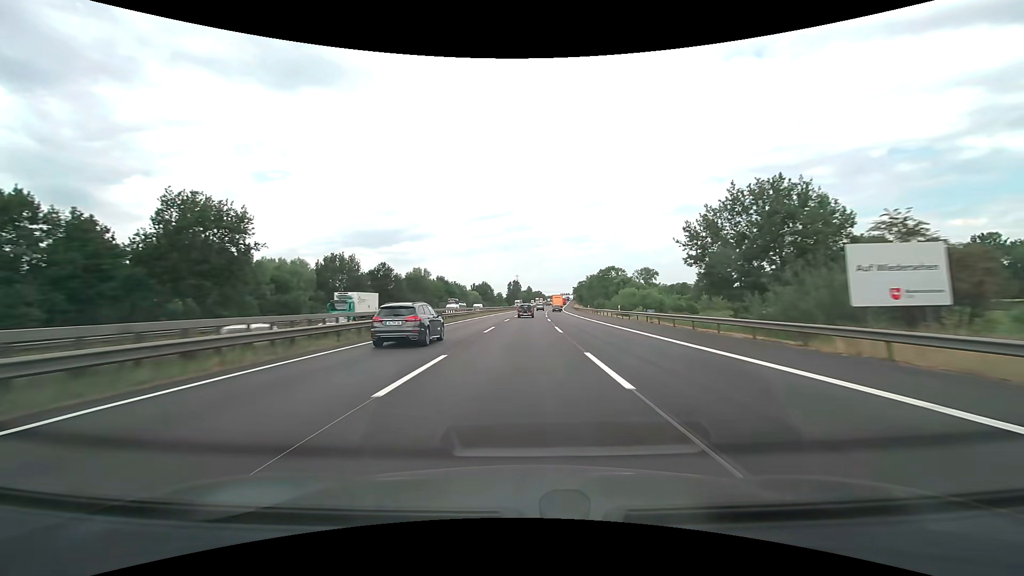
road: motorway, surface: asphalt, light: Day
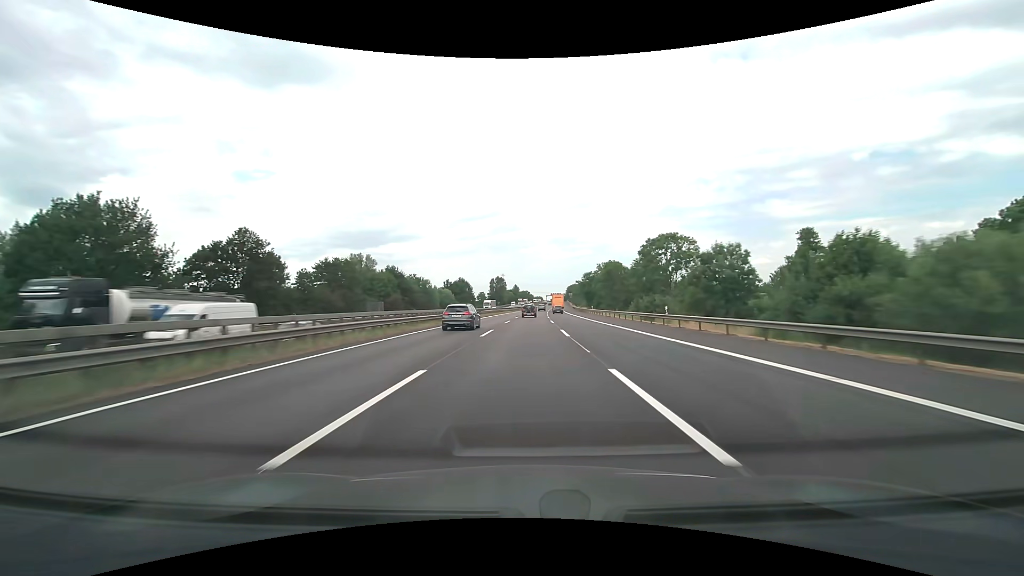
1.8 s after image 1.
(+0.7, +57.3) m; +1°
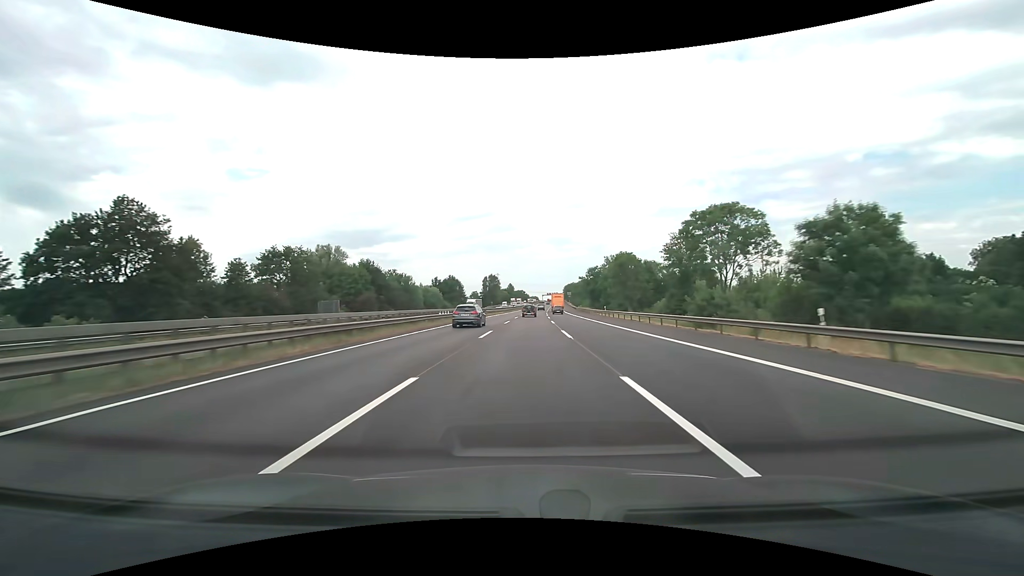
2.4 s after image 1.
(+0.1, +19.2) m; +1°
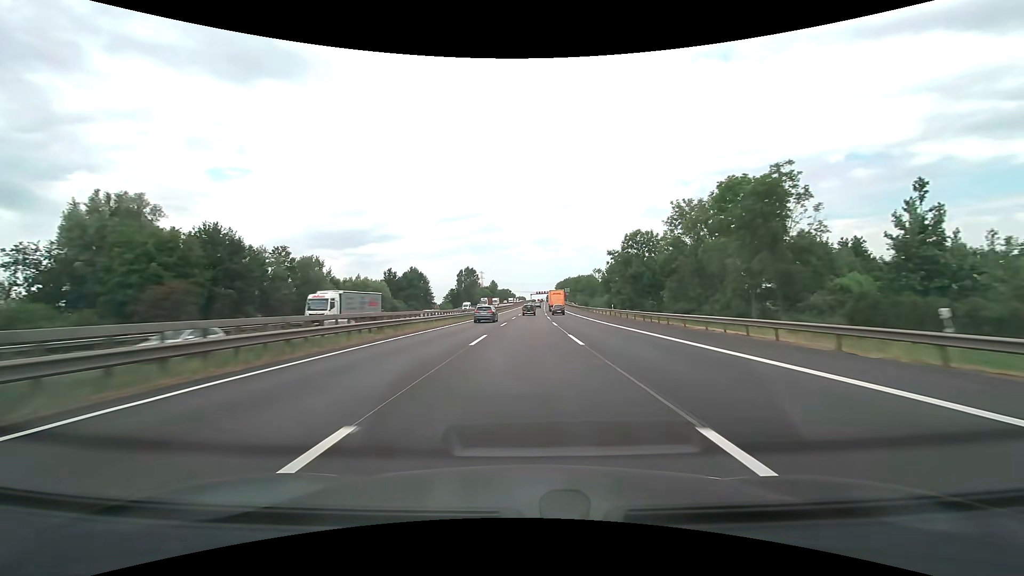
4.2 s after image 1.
(+0.8, +57.8) m; +1°
